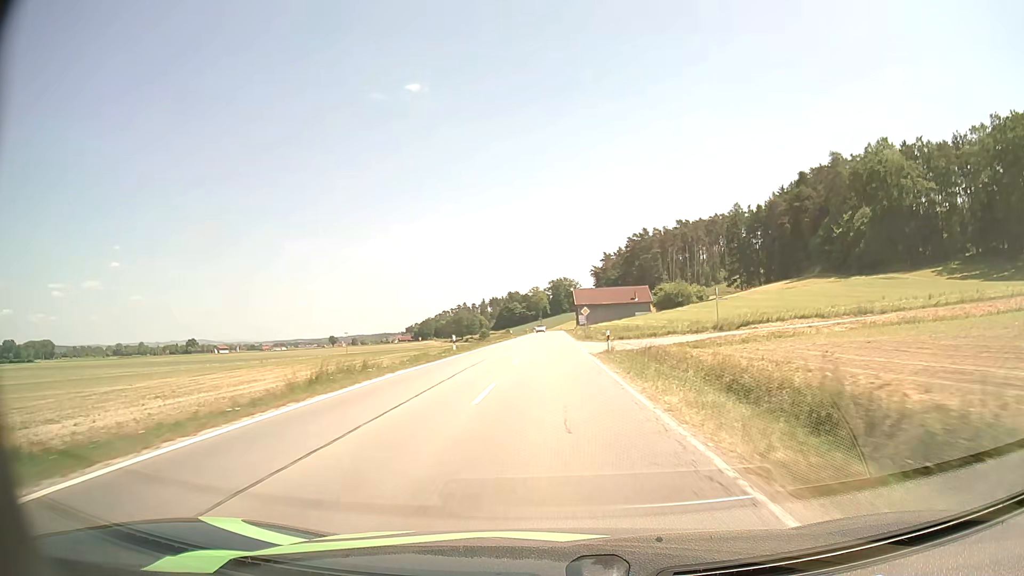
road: secondary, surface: asphalt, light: Day
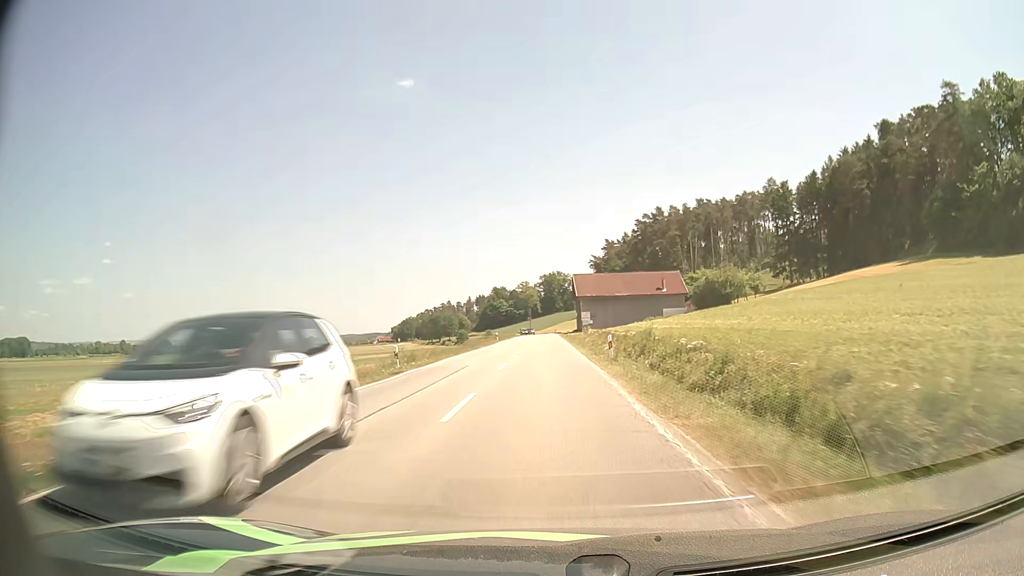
(+0.8, +58.8) m; +1°
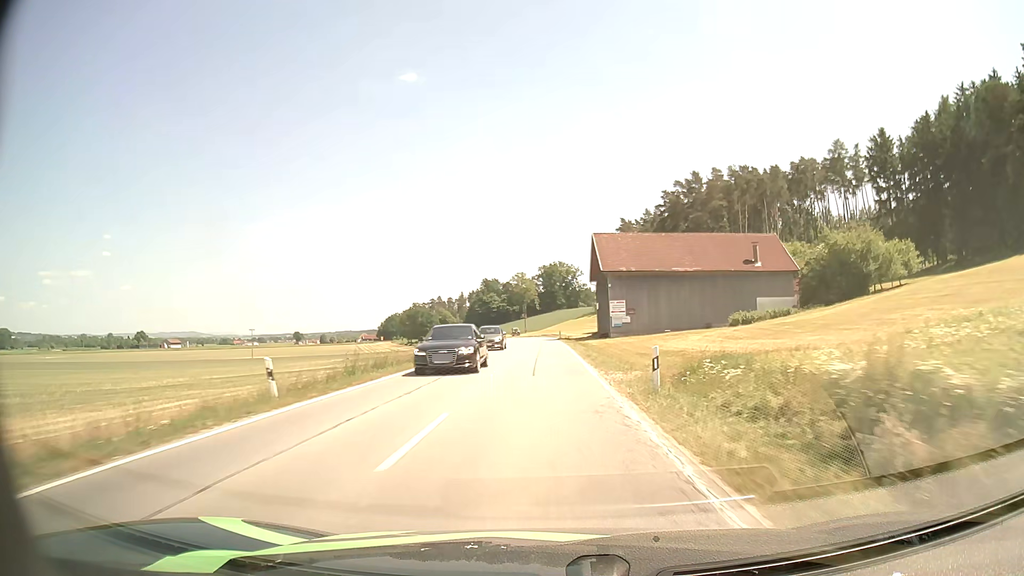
(+0.1, +60.2) m; 0°
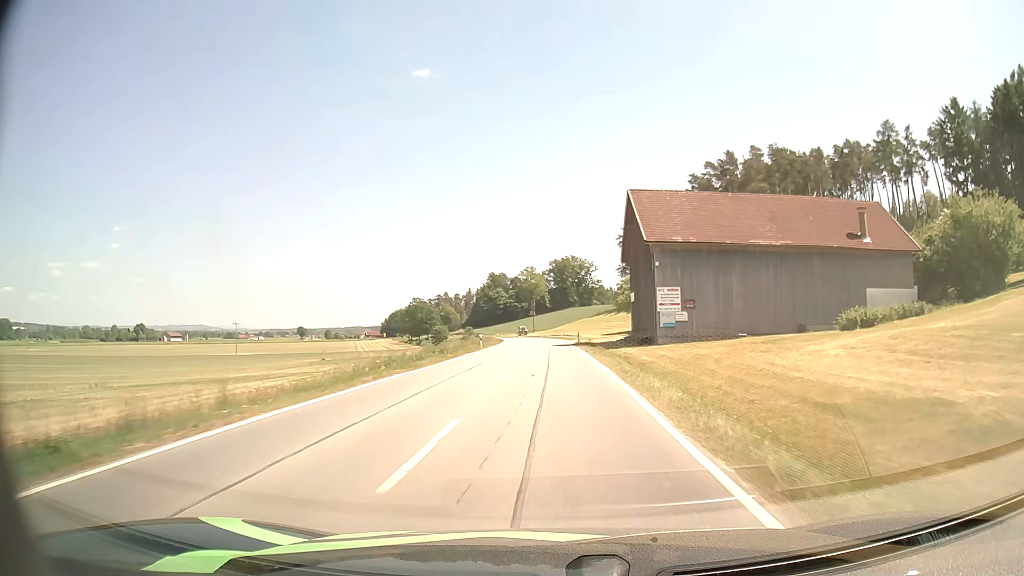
(-0.2, +24.1) m; -1°
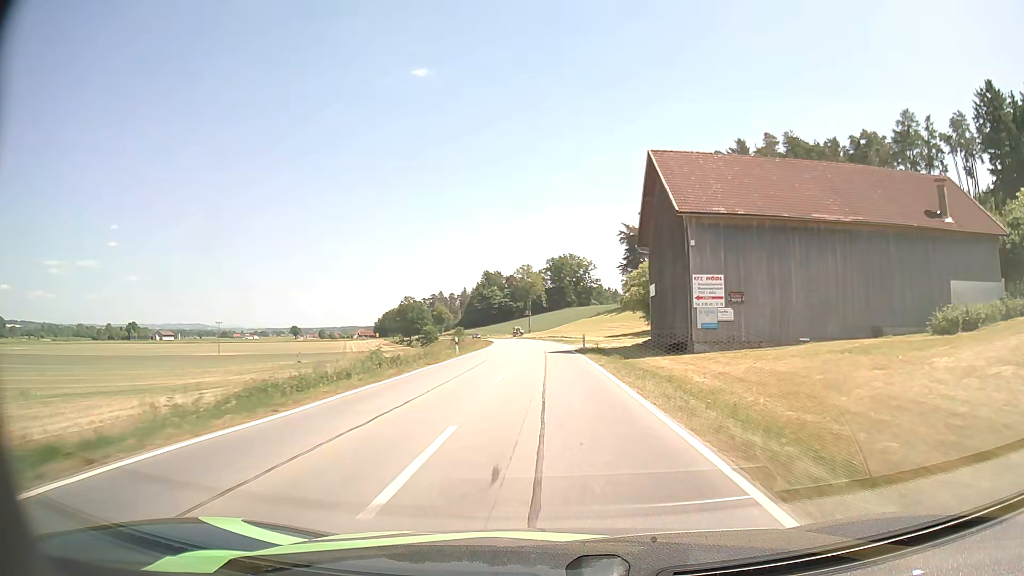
(+0.1, +12.0) m; 0°
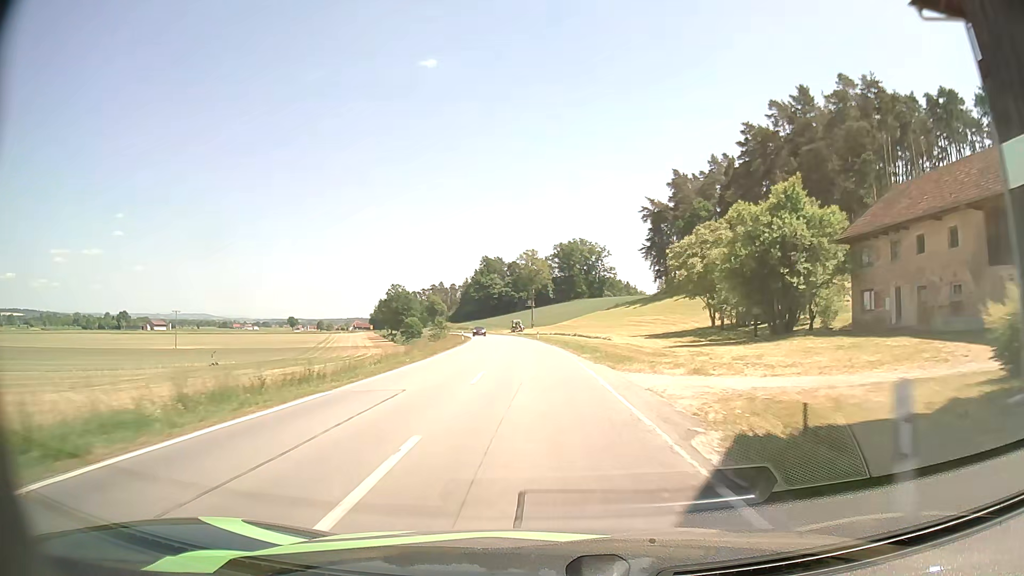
(+0.1, +35.5) m; 0°
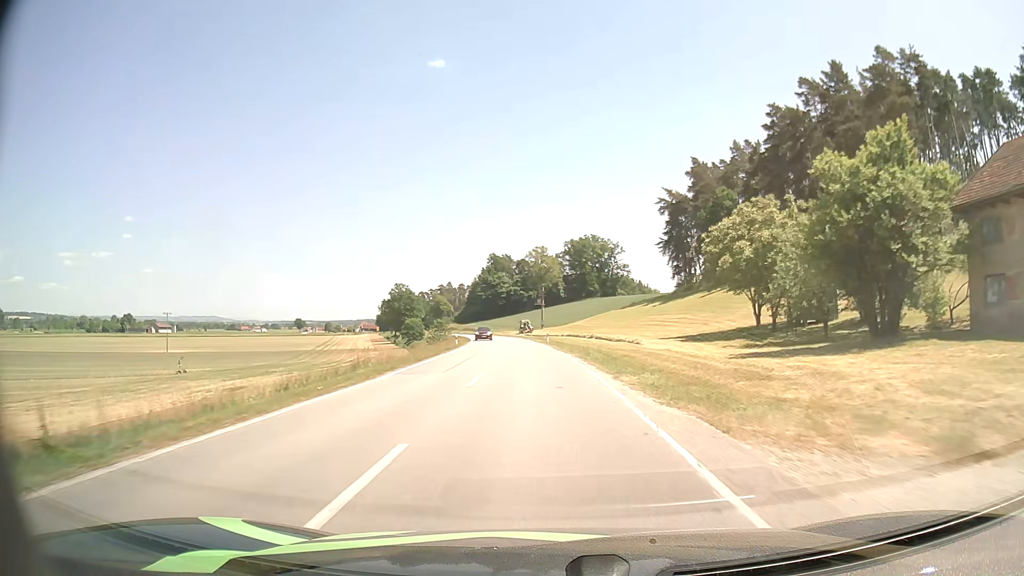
(-0.1, +11.7) m; -1°
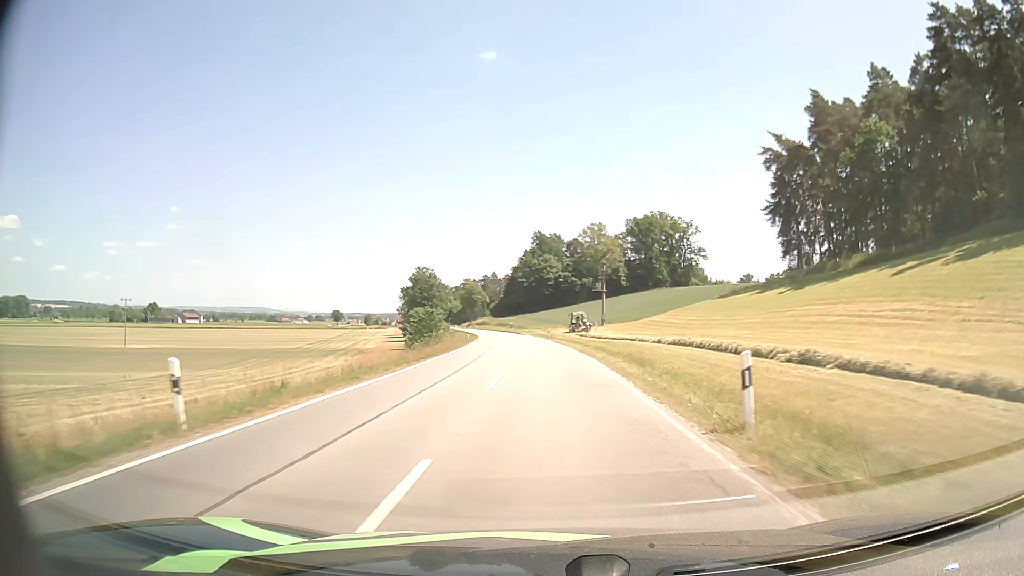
(-1.7, +46.8) m; -4°
(0, +10) (0, +20) (0, +30) (-1, +40) (-1, +50) (-2, +60) (-3, +70) (-4, +80) (-5, +90) (-6, +100) m
